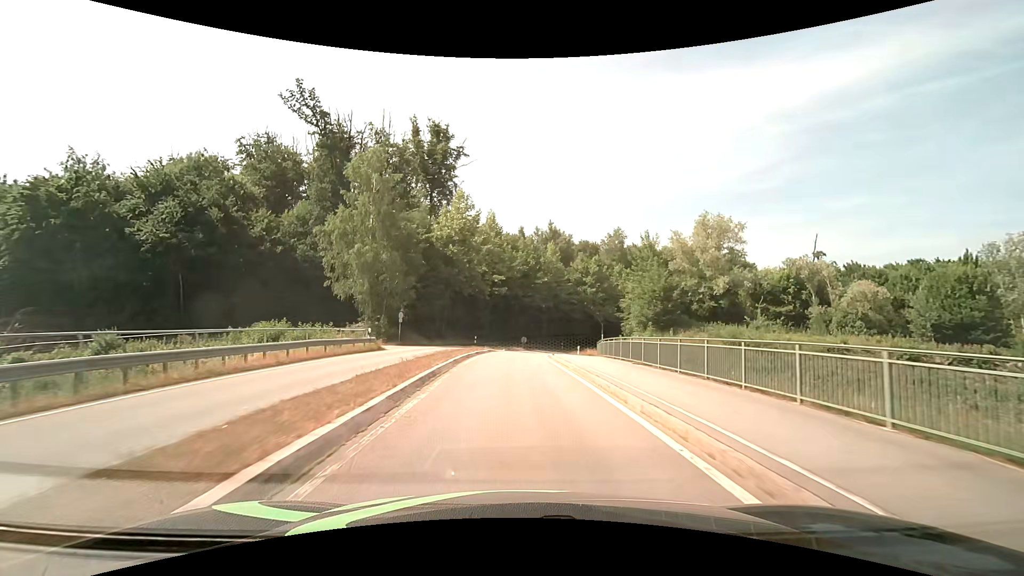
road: primary_link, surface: asphalt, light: Day
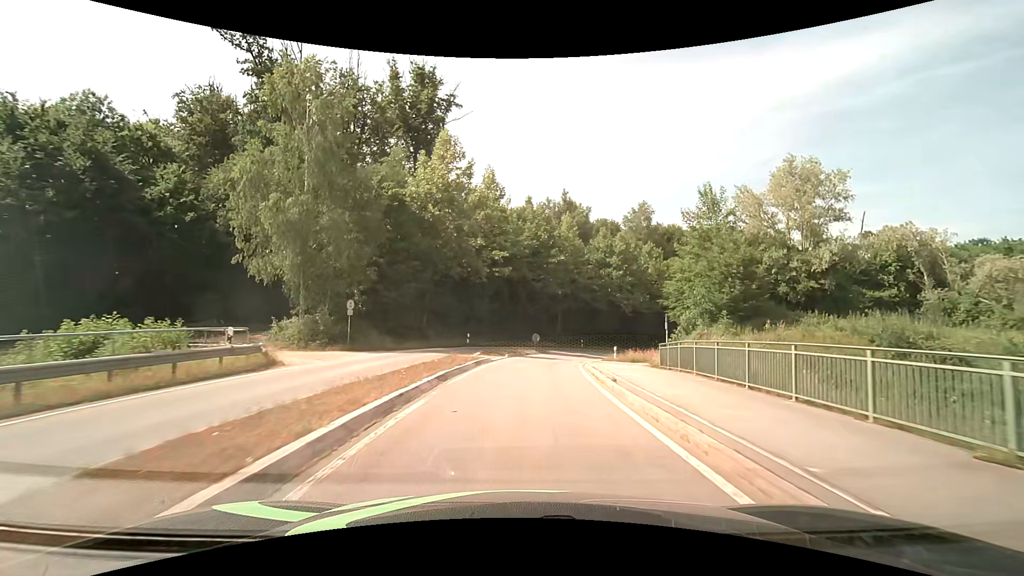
(-0.2, +15.5) m; -1°
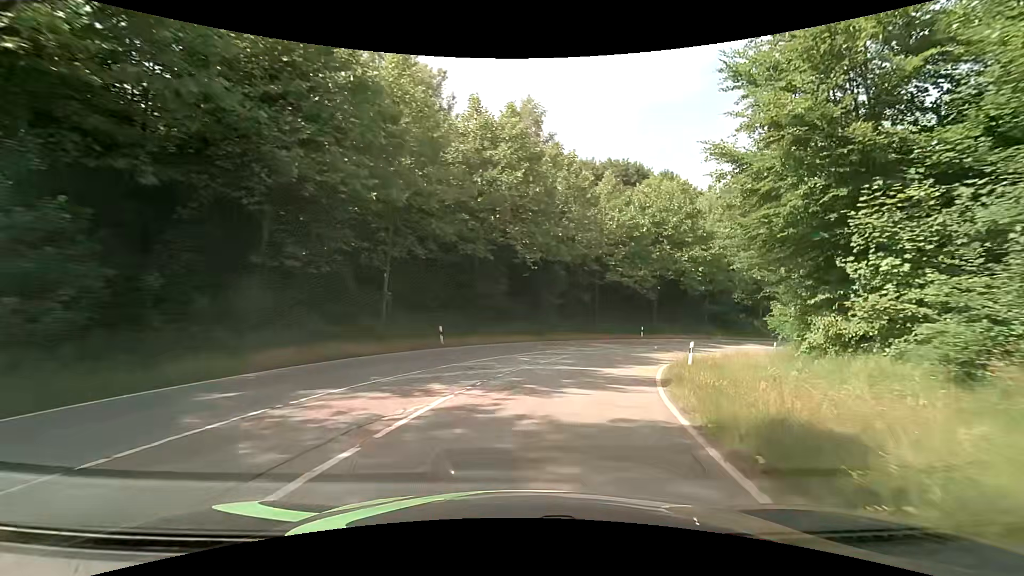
(+3.6, +35.0) m; +16°
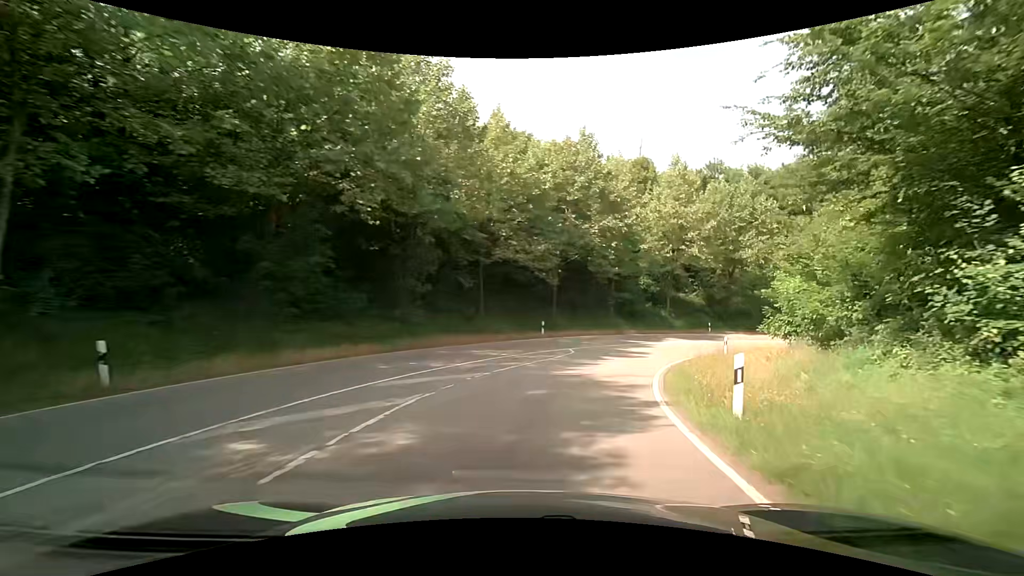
(+1.6, +13.5) m; +14°
(+1, +10) (+4, +20) (+8, +28) (+14, +36) (+22, +43) (+30, +48) (+40, +51) (+50, +52) (+60, +52) (+70, +50) m
